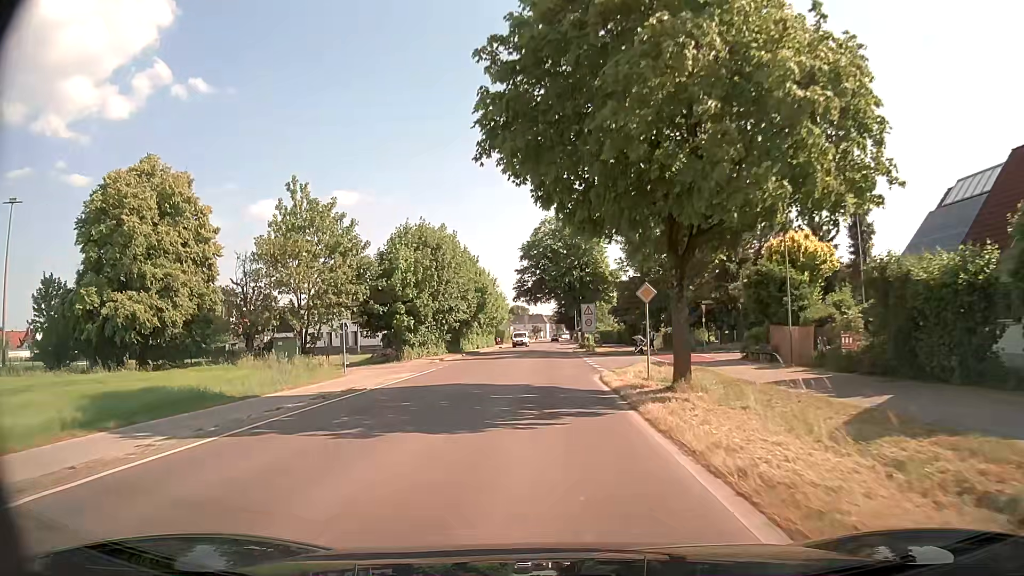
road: tertiary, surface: asphalt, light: Day
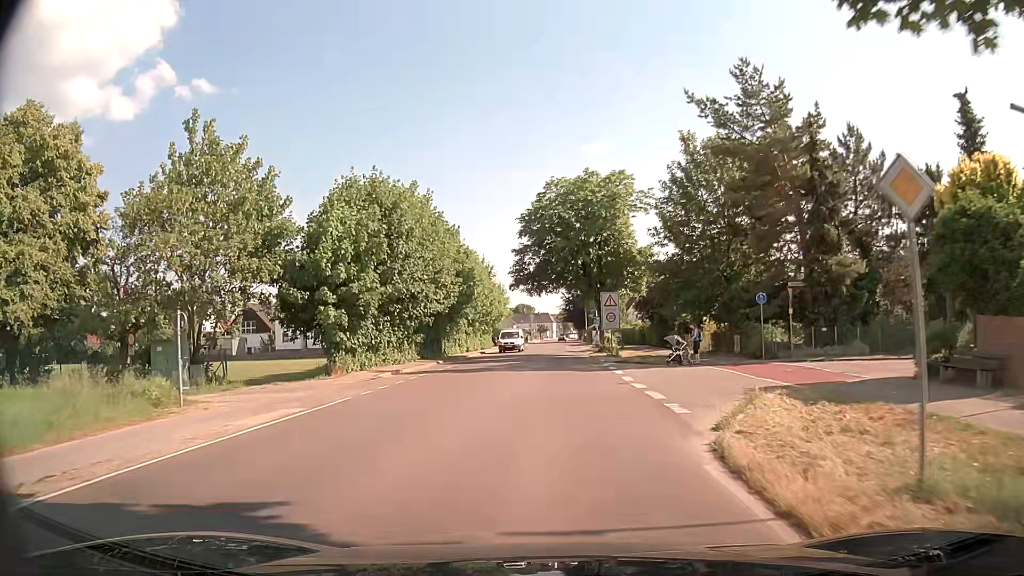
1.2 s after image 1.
(-0.1, +14.1) m; -1°
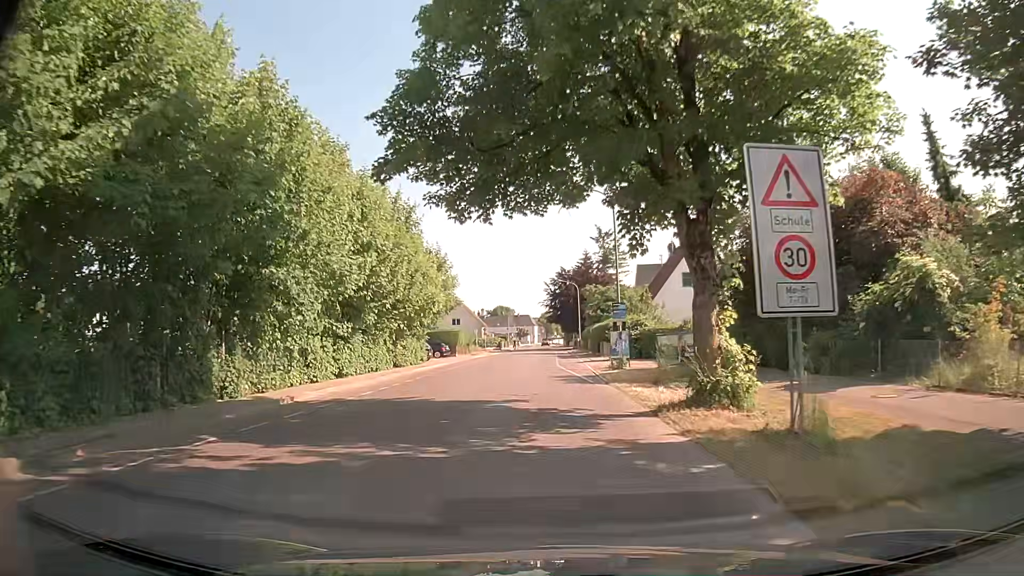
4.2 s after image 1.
(+0.6, +32.1) m; +2°
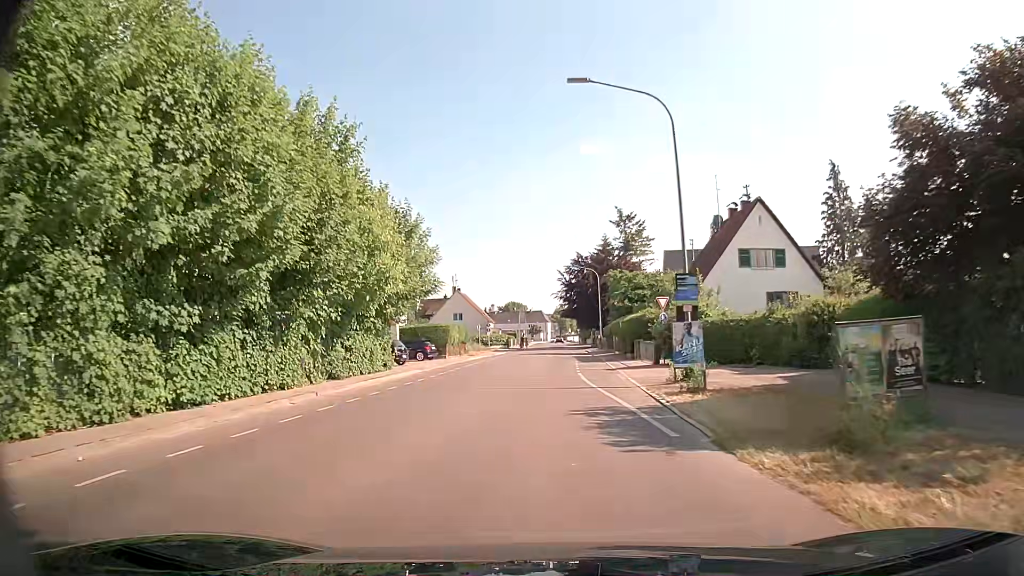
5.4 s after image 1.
(-0.2, +13.0) m; -1°
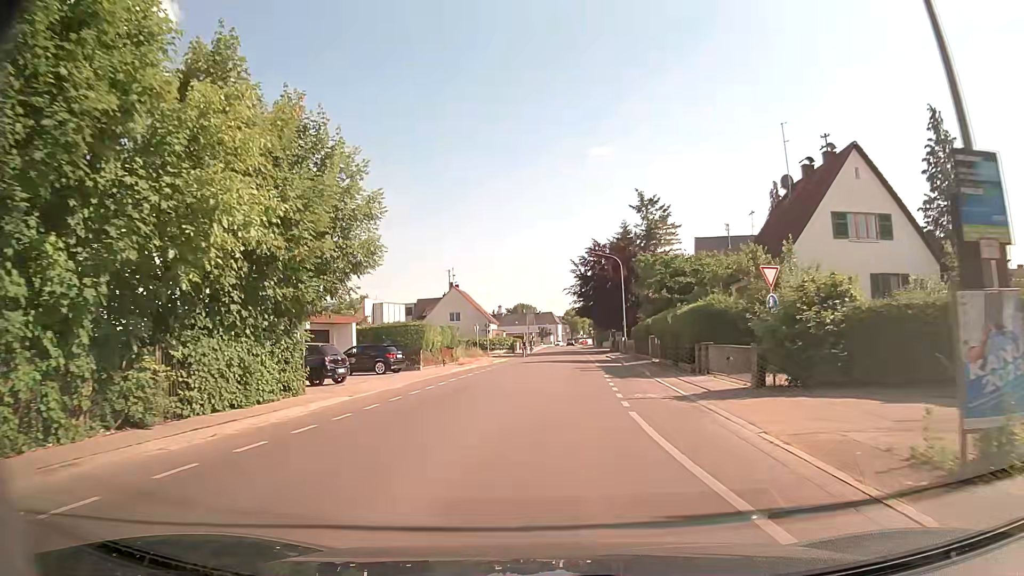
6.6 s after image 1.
(-0.1, +13.0) m; -1°
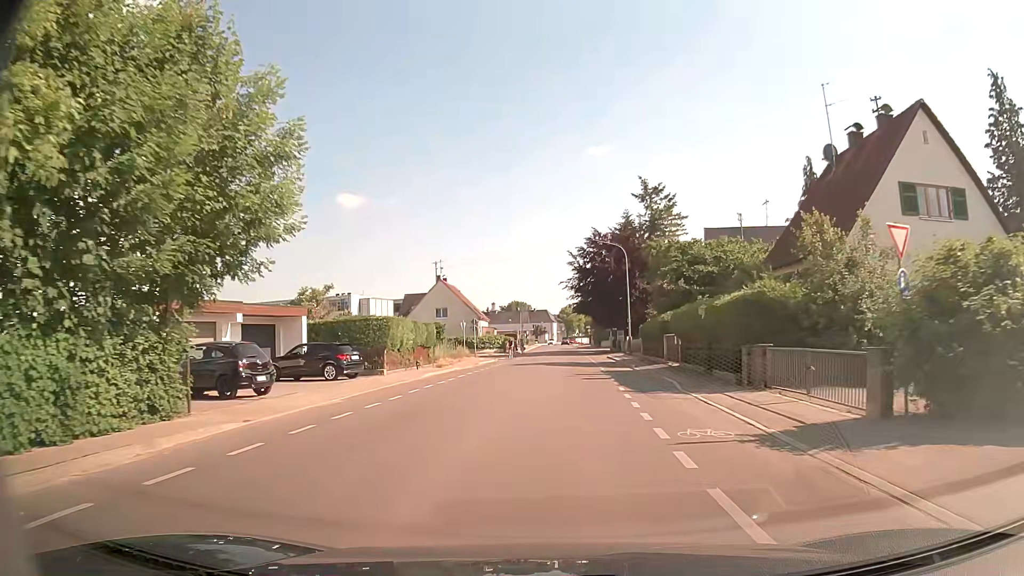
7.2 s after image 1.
(0.0, +6.5) m; 0°
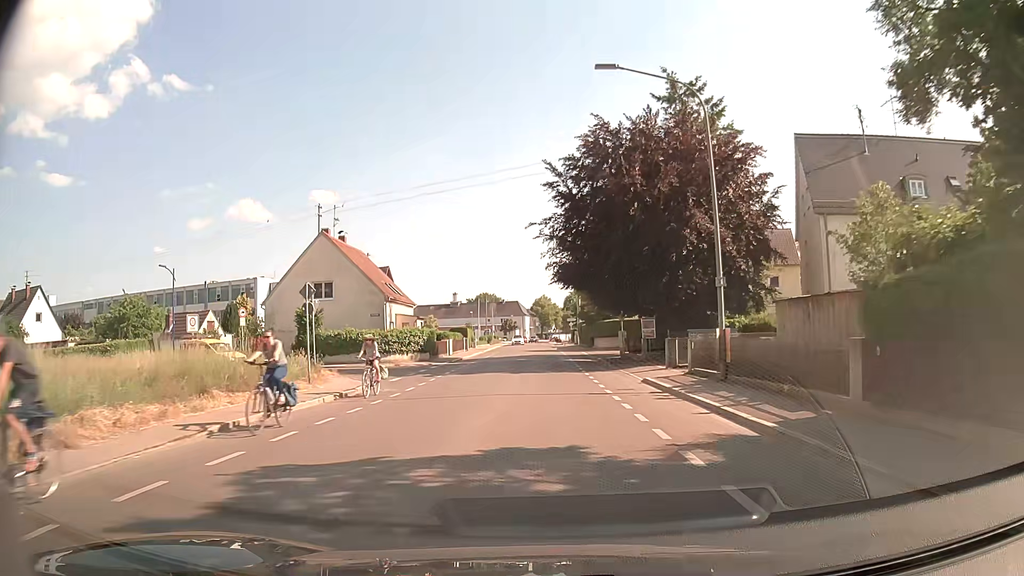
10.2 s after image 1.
(+1.0, +32.6) m; +2°
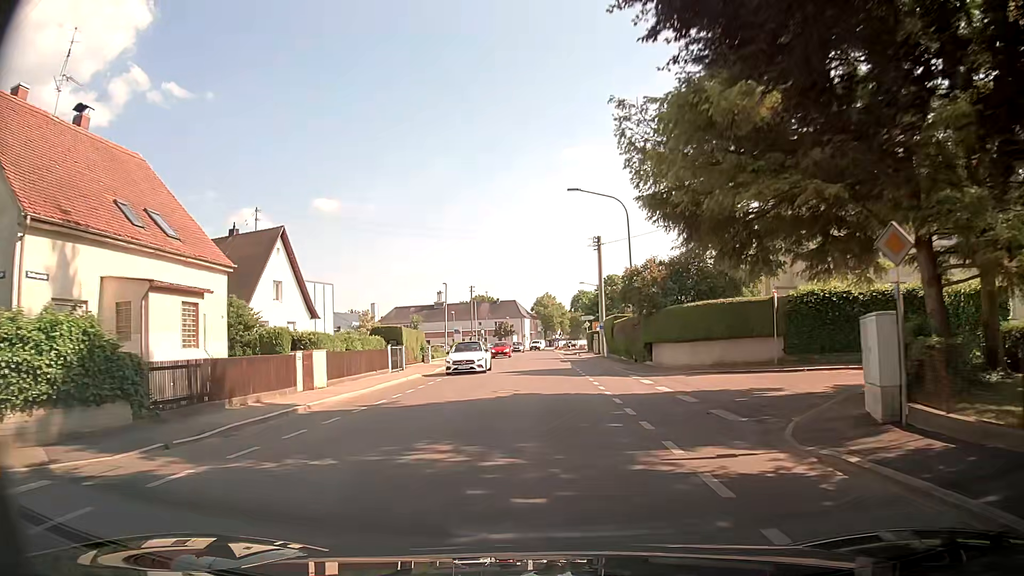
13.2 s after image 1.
(-0.1, +31.7) m; 0°
(0, +10) (0, +20) (0, +30) (0, +40) (0, +50) (0, +60) (-1, +70) (-1, +80) (-1, +90) (-1, +100) m
